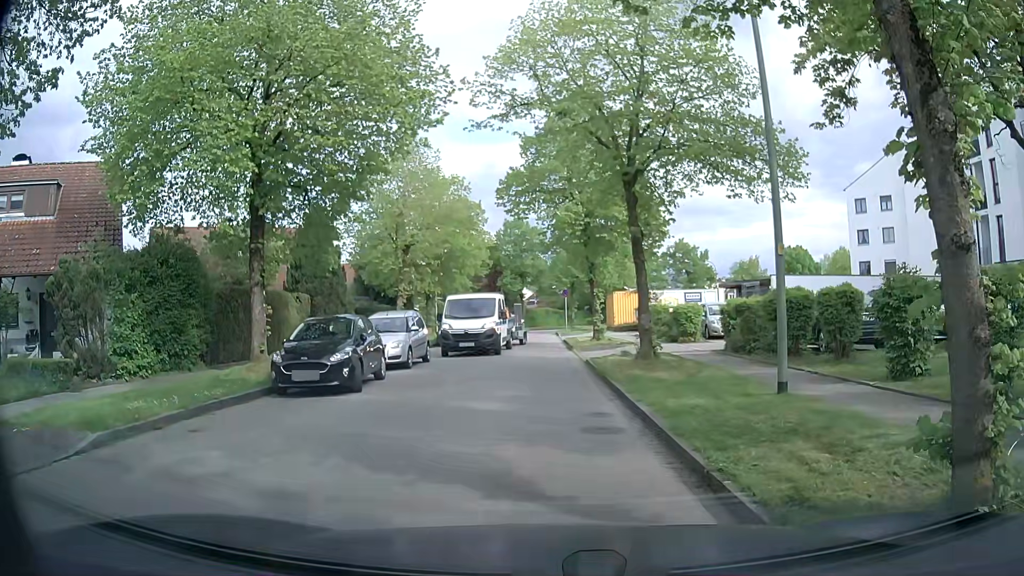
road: residential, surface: asphalt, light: Day
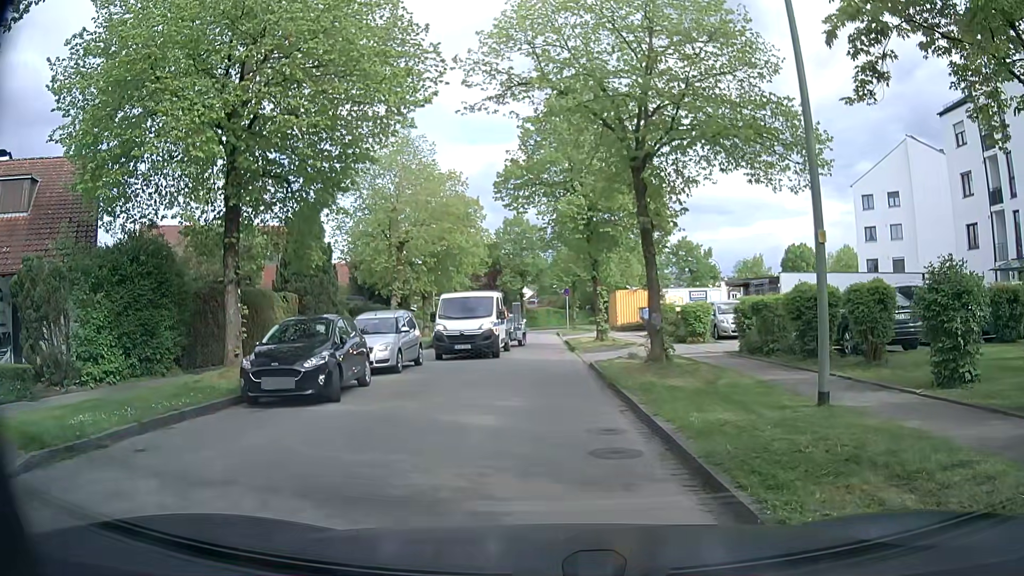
(0.0, +1.4) m; 0°
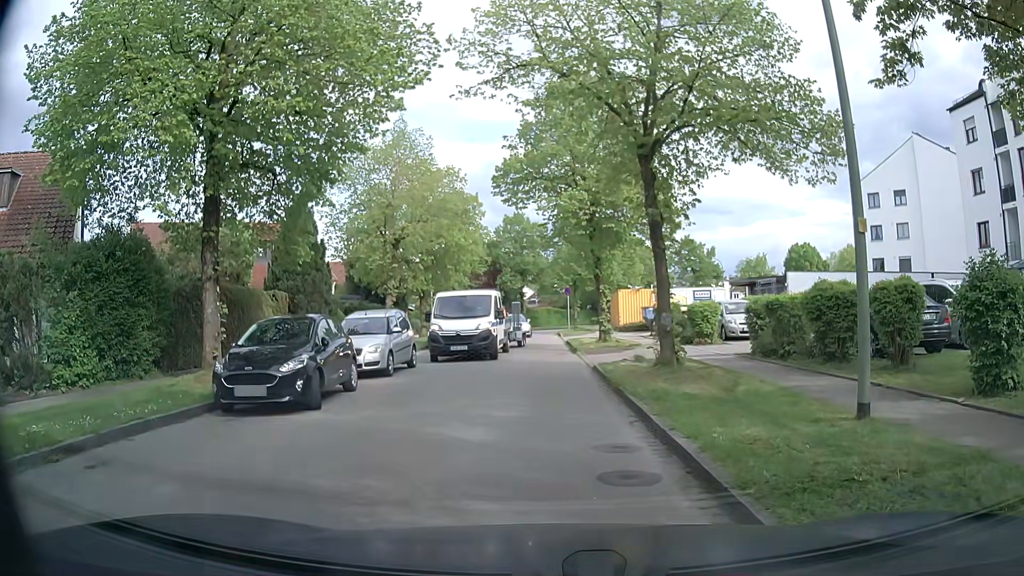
(0.0, +1.0) m; 0°
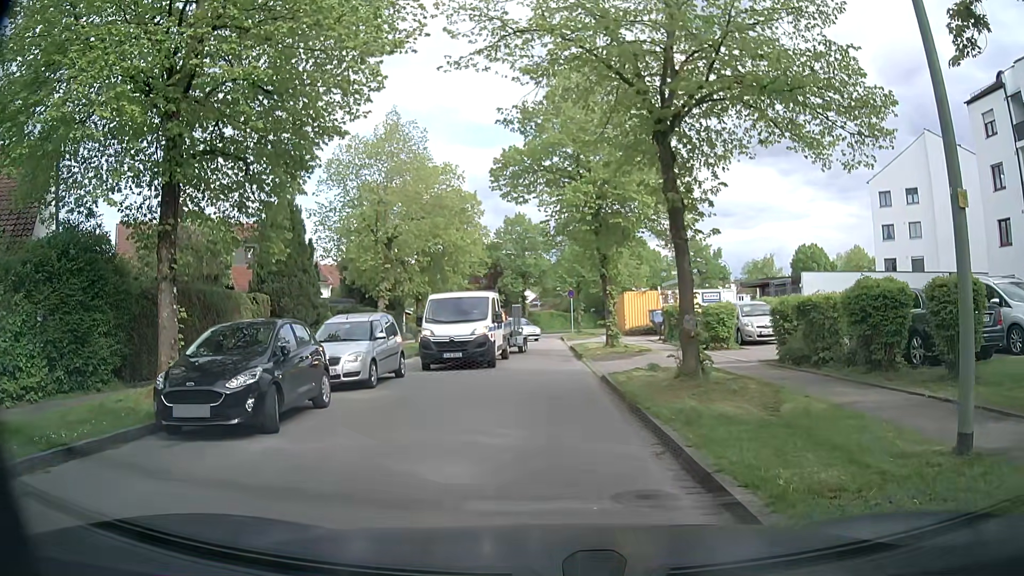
(0.0, +1.9) m; +1°
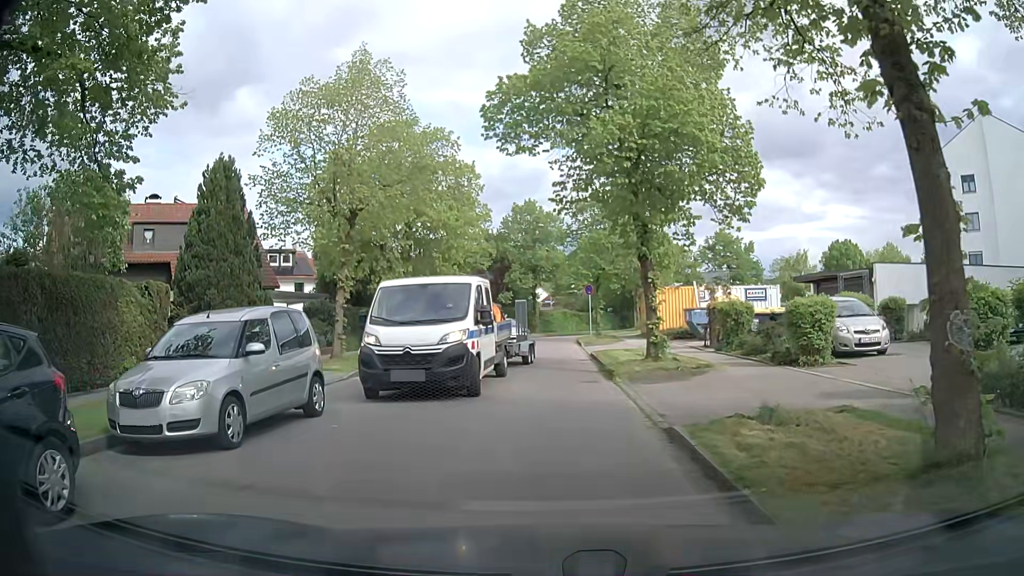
(-0.7, +7.1) m; -4°
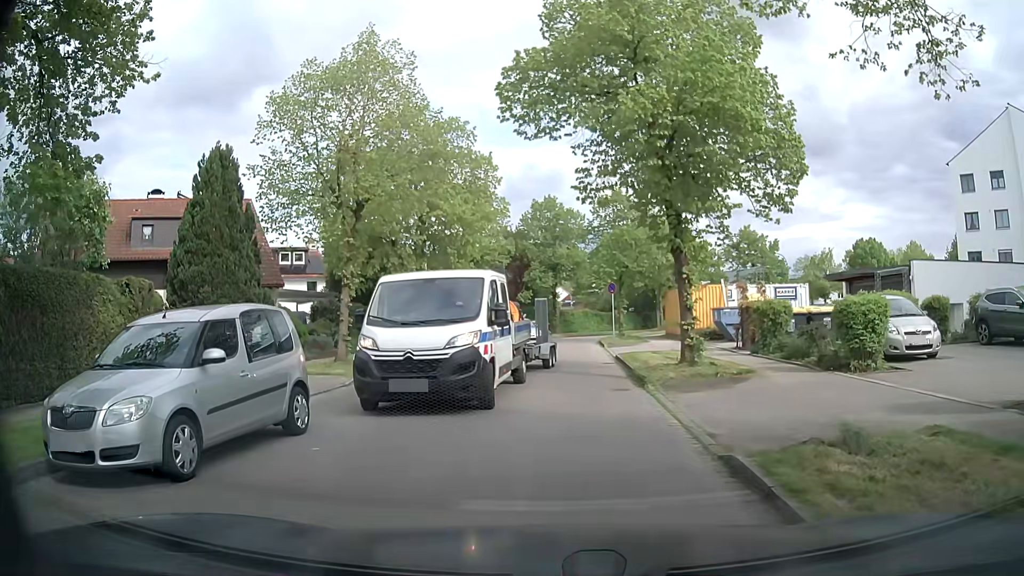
(-0.1, +1.6) m; -3°
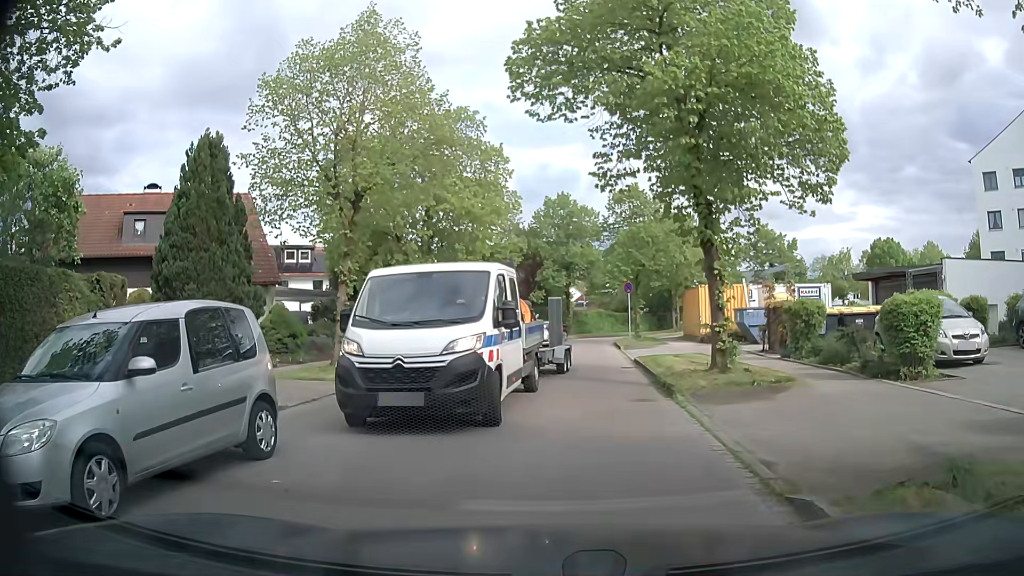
(-0.1, +1.5) m; -4°
